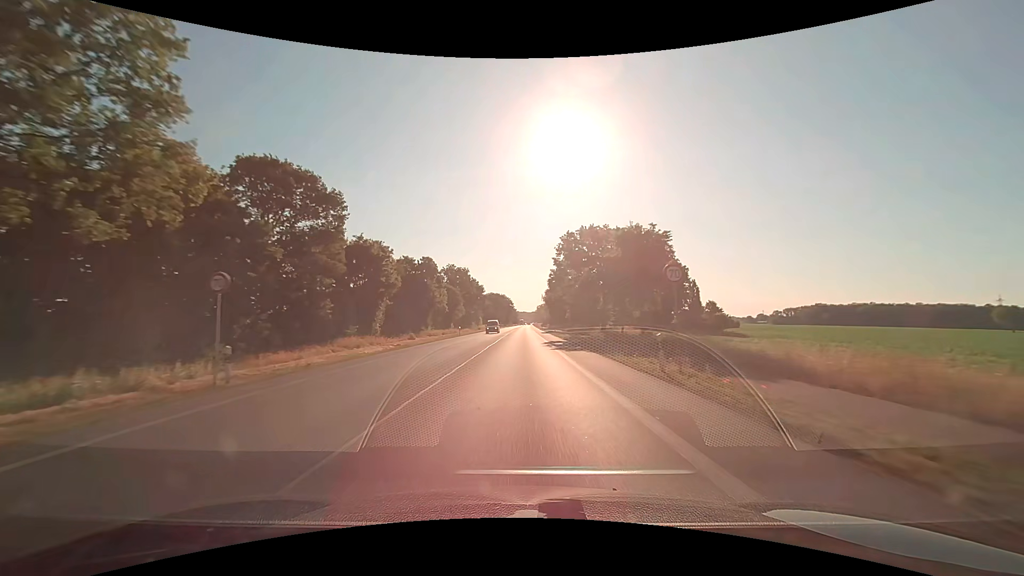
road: primary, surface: asphalt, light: Day
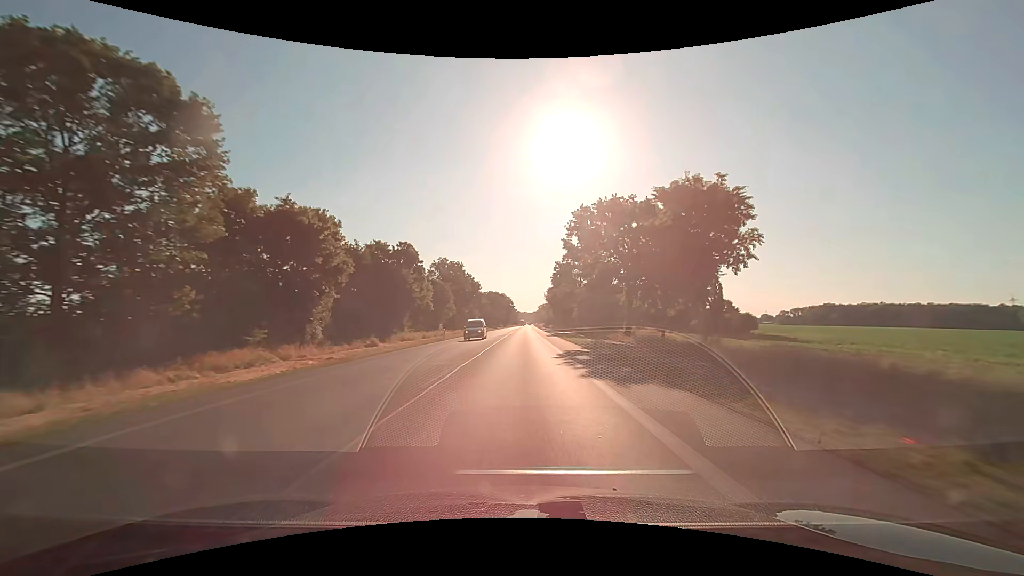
(+0.1, +13.1) m; 0°
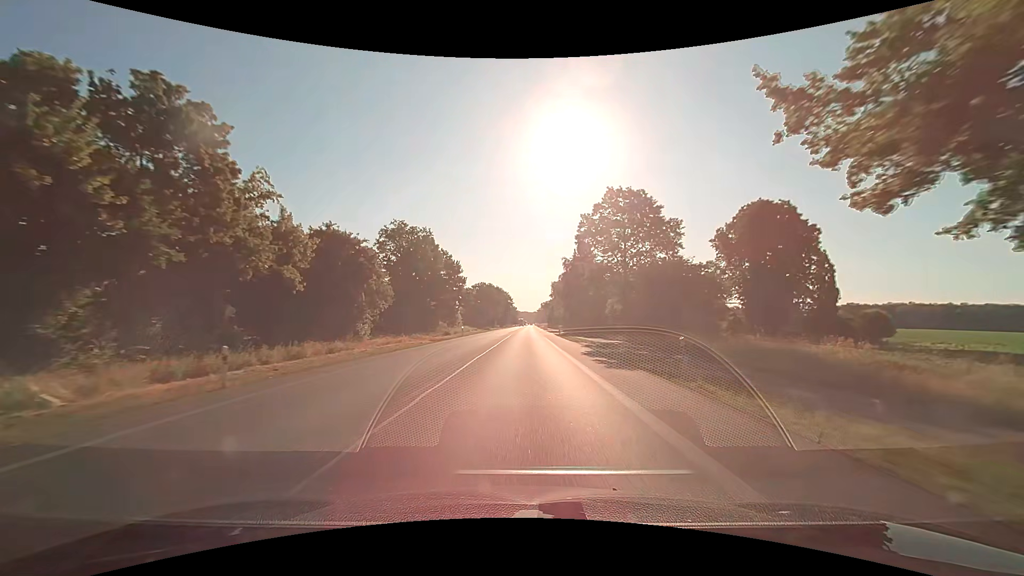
(-0.1, +37.6) m; 0°
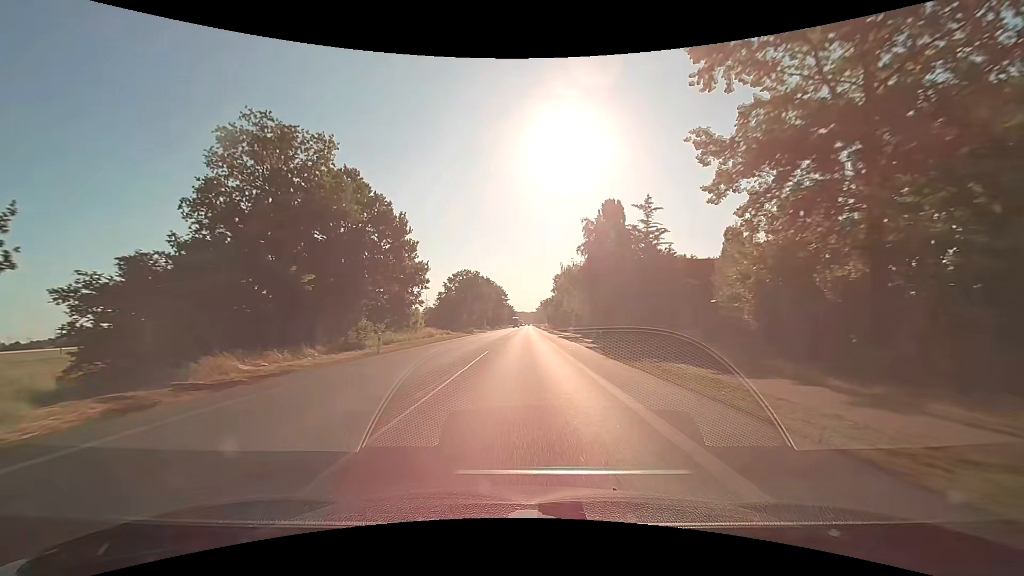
(-0.1, +35.3) m; 0°
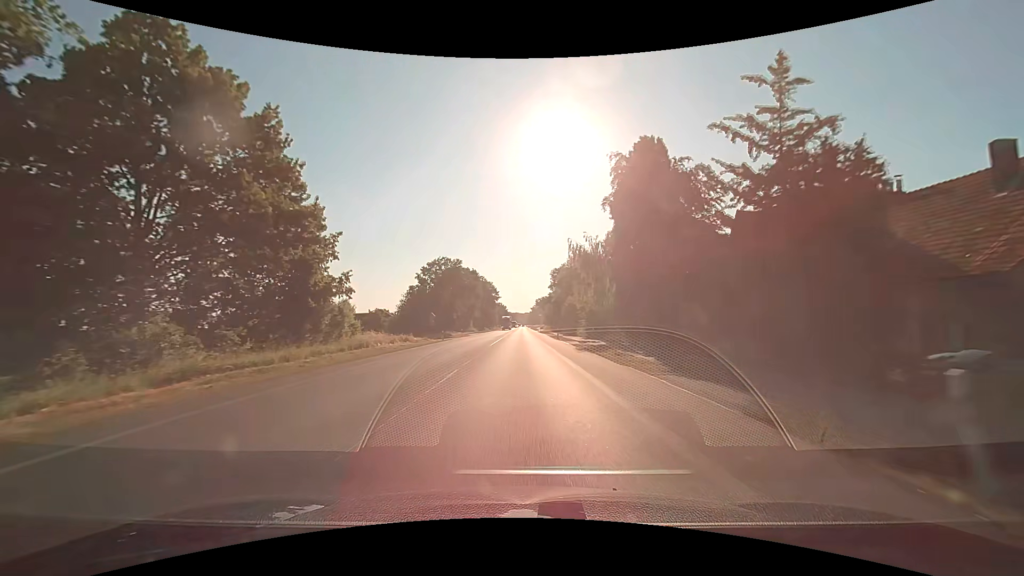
(+0.1, +22.6) m; +1°
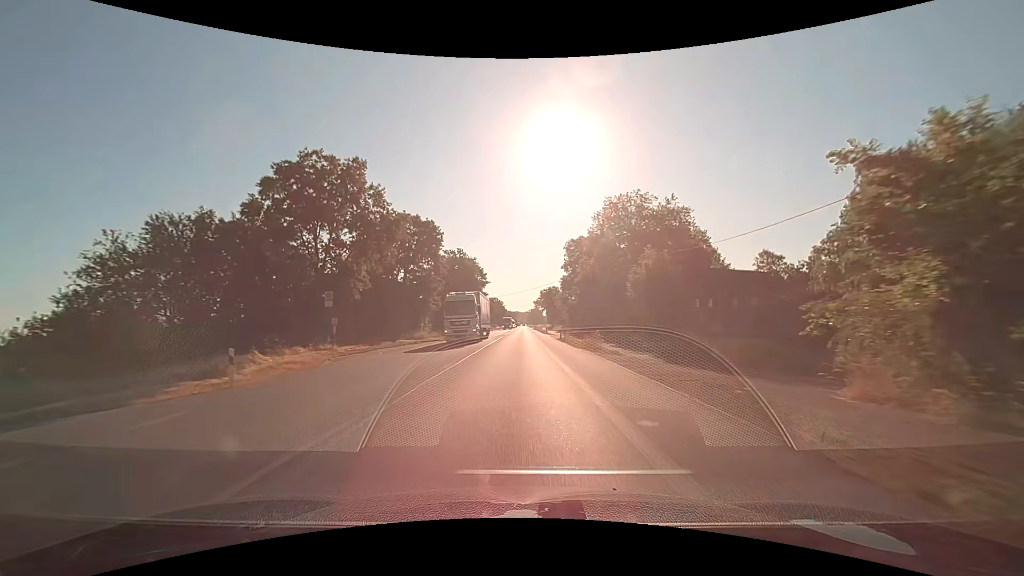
(-0.1, +55.2) m; 0°
(0, +10) (0, +20) (0, +30) (0, +40) (0, +50) (0, +60) (0, +70) (0, +80) (0, +90) (0, +100) m
